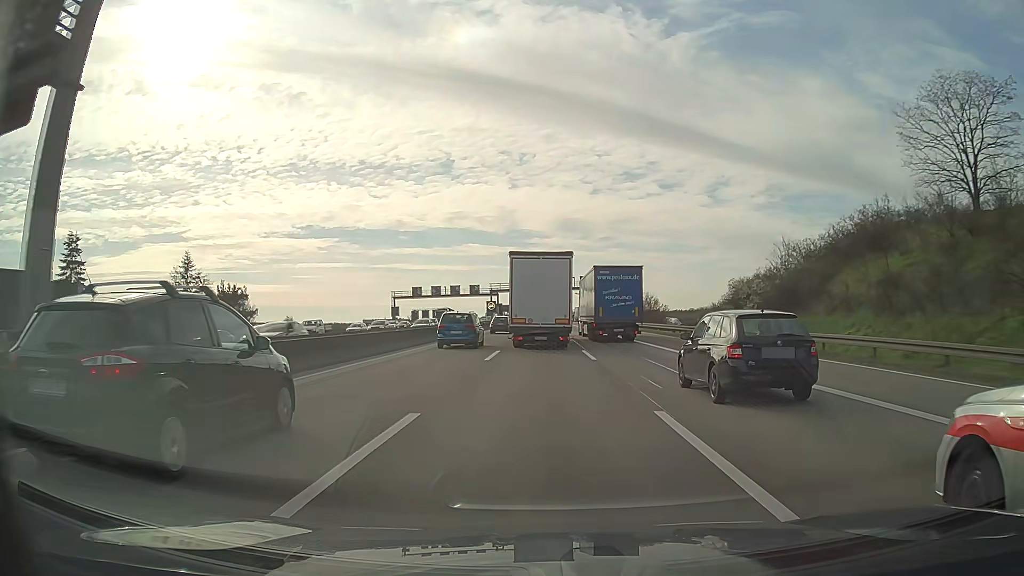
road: motorway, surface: asphalt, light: Day
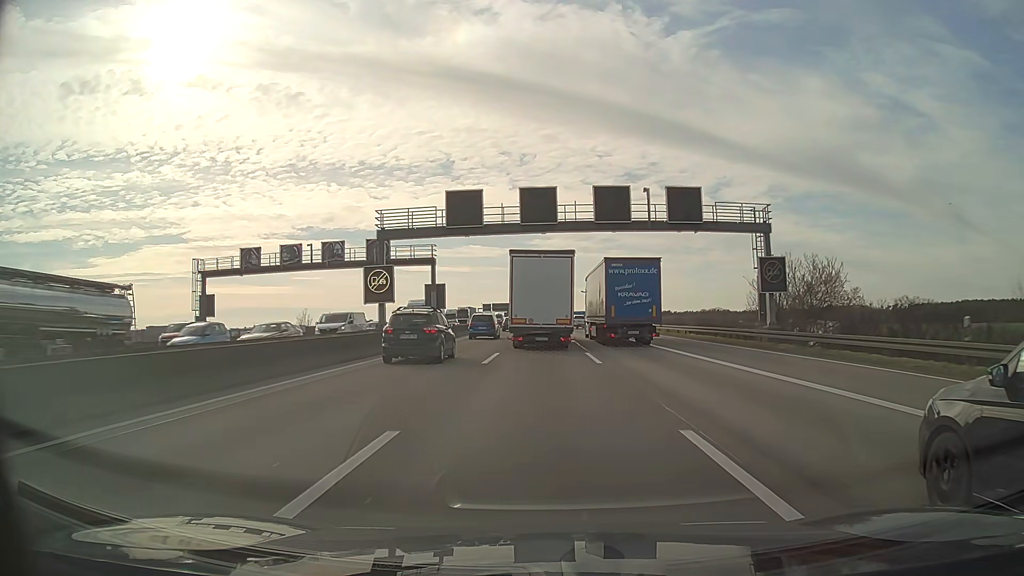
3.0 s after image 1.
(-0.1, +73.7) m; 0°
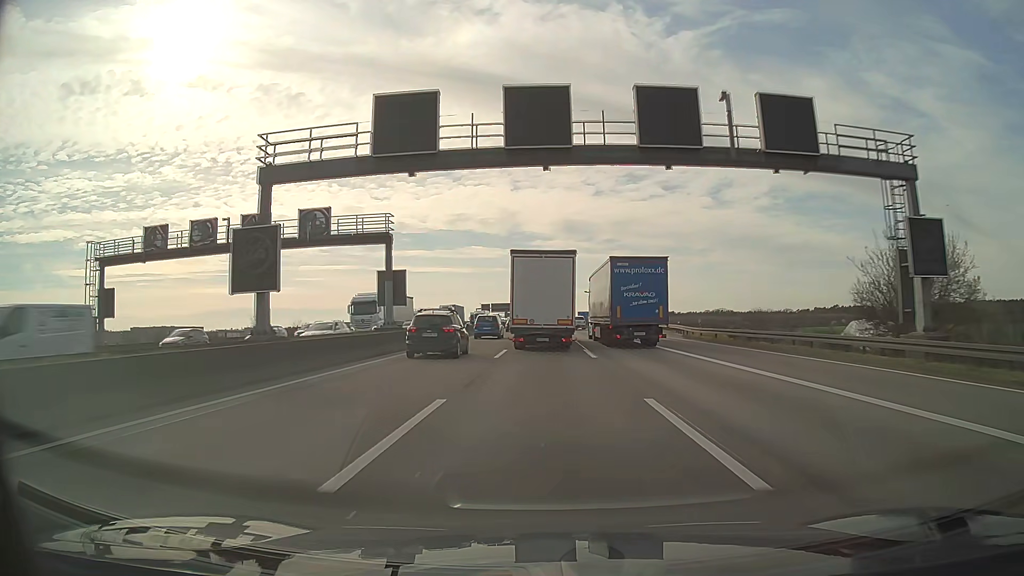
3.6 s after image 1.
(0.0, +14.8) m; 0°
